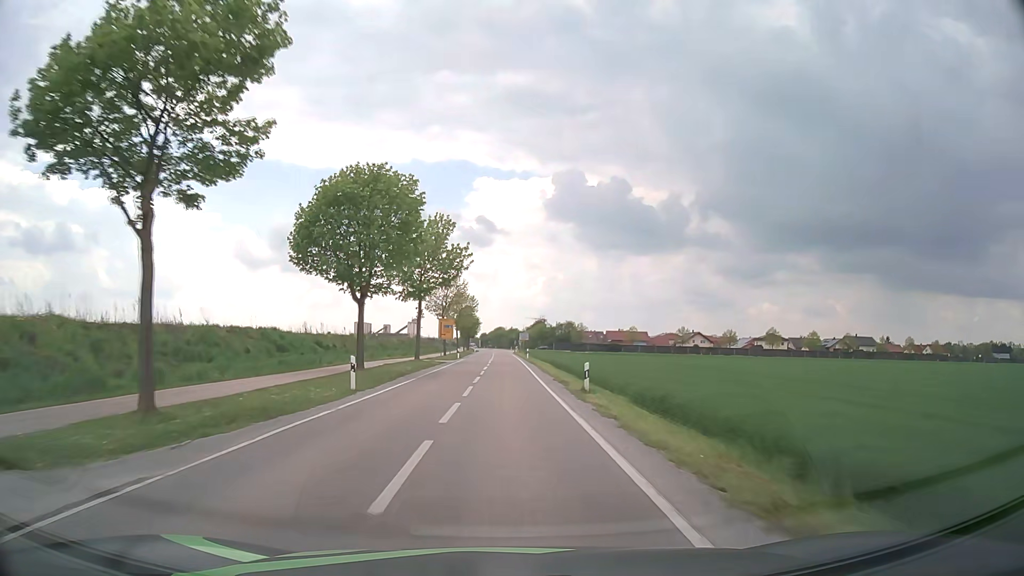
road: tertiary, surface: asphalt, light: Day
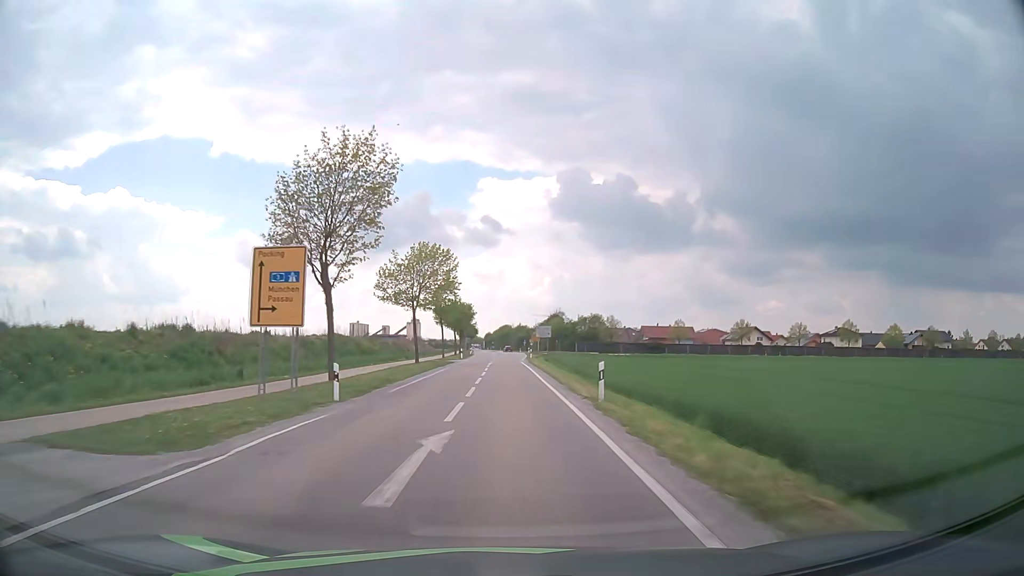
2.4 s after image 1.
(-0.2, +47.8) m; -1°
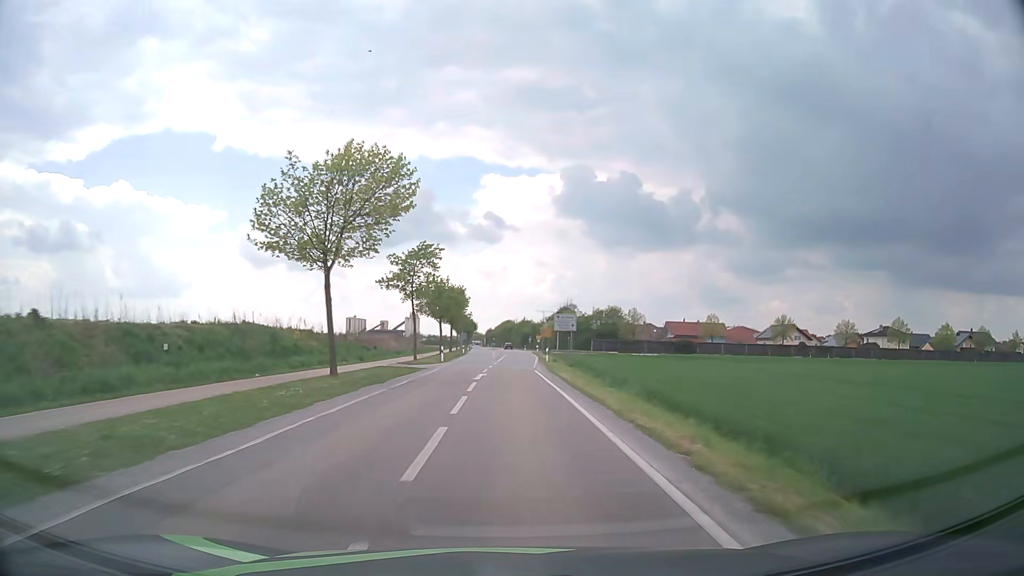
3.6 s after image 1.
(-0.1, +23.4) m; 0°
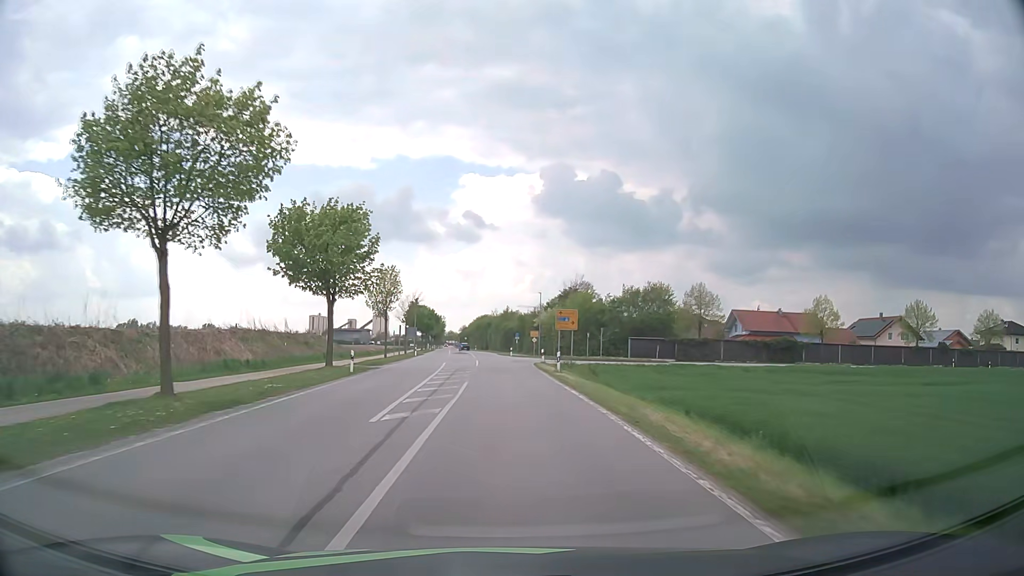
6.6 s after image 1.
(+0.6, +54.1) m; +2°
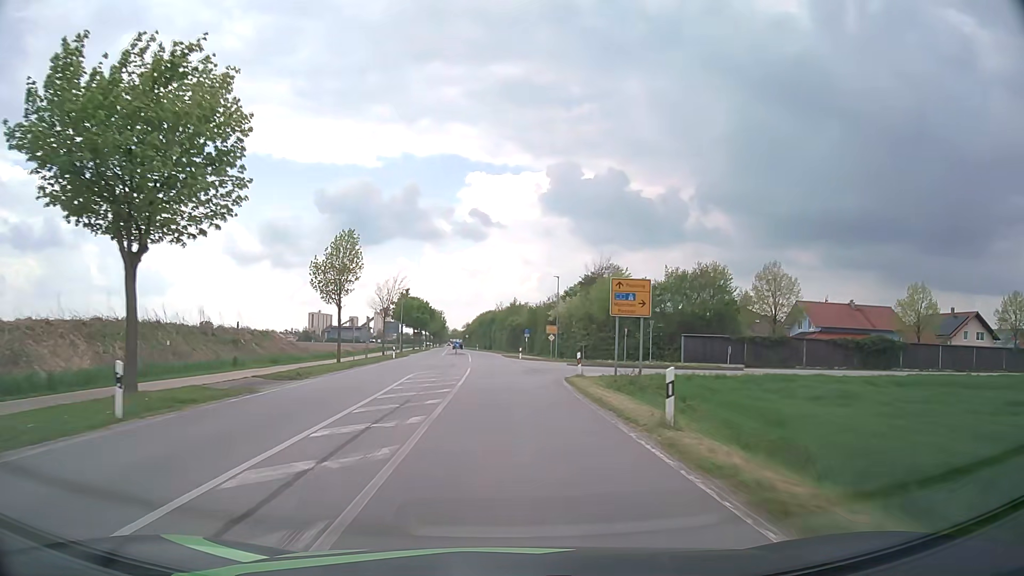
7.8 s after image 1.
(-0.1, +19.6) m; -1°
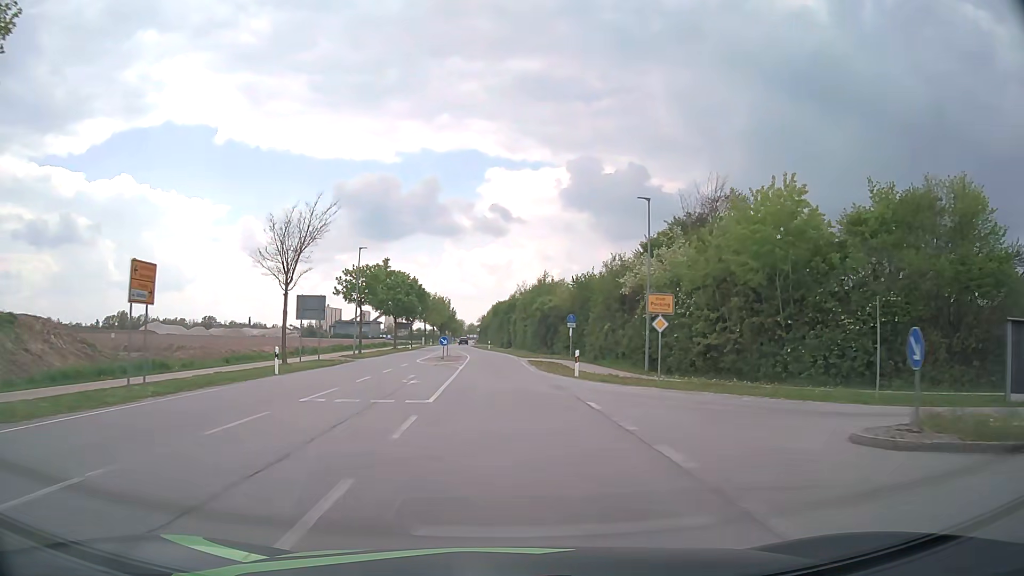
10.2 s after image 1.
(-0.6, +35.4) m; -2°
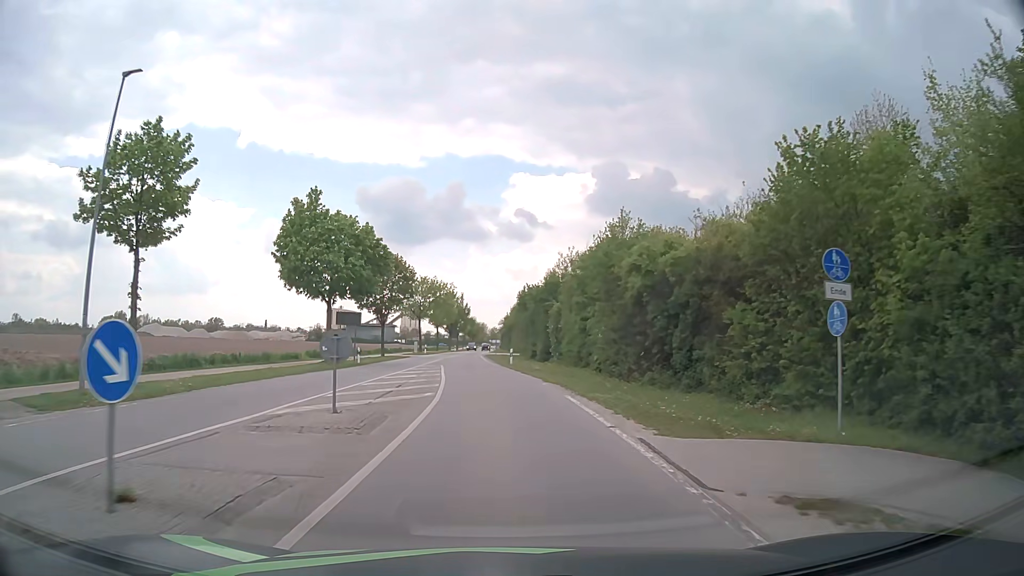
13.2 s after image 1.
(-0.6, +36.3) m; -2°
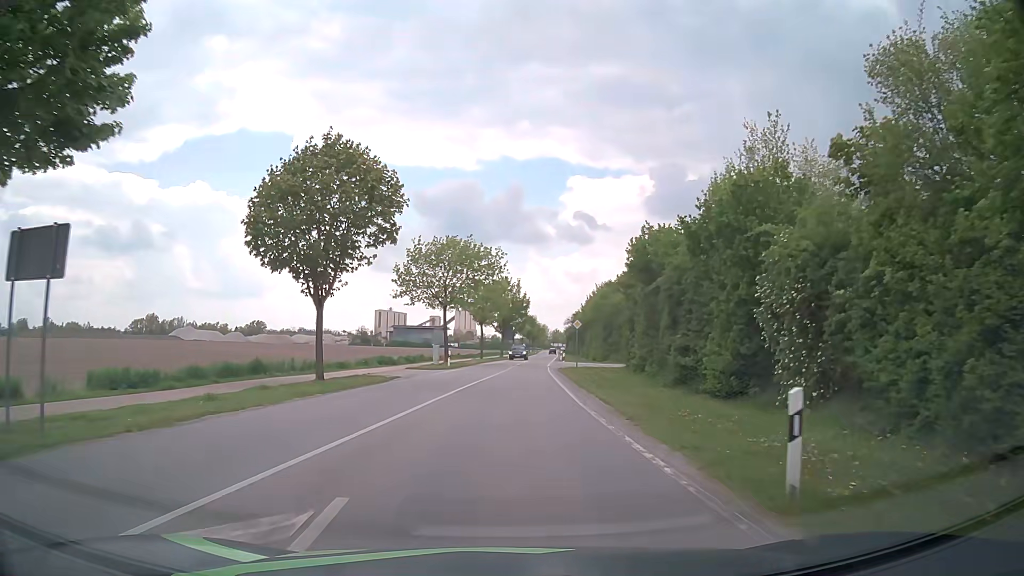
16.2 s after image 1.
(-1.6, +33.1) m; -5°
(0, +10) (0, +20) (+1, +30) (+1, +40) (+2, +50) (+3, +60) (+3, +70) (+4, +80) (+5, +90) (+6, +100) m
